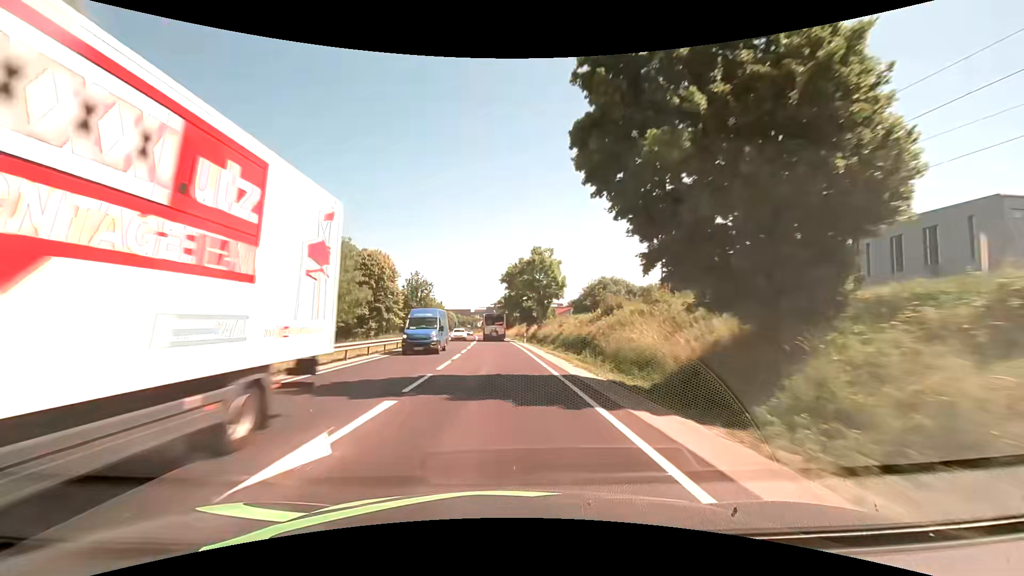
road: primary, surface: asphalt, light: Day
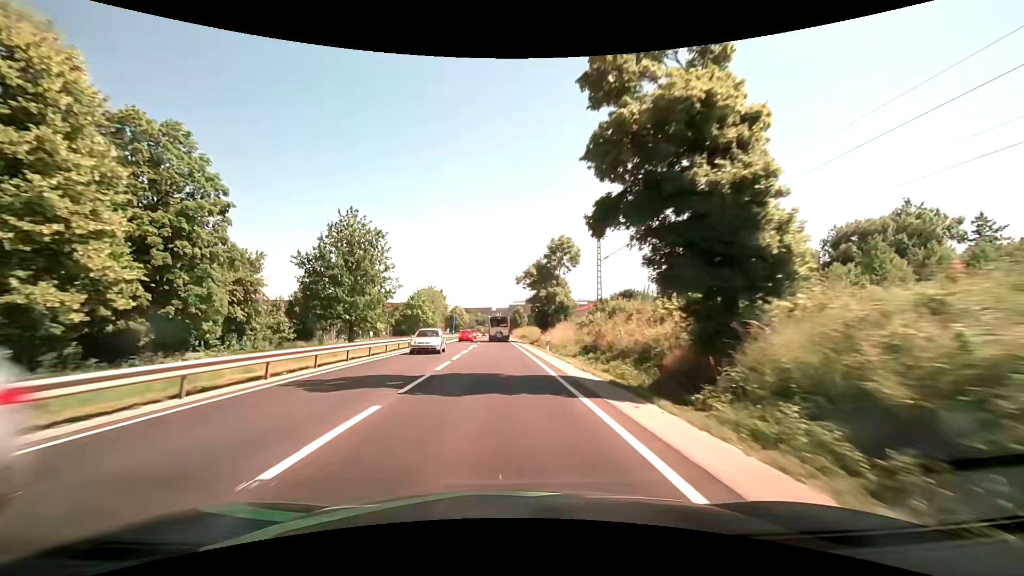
(-1.2, +60.4) m; -3°
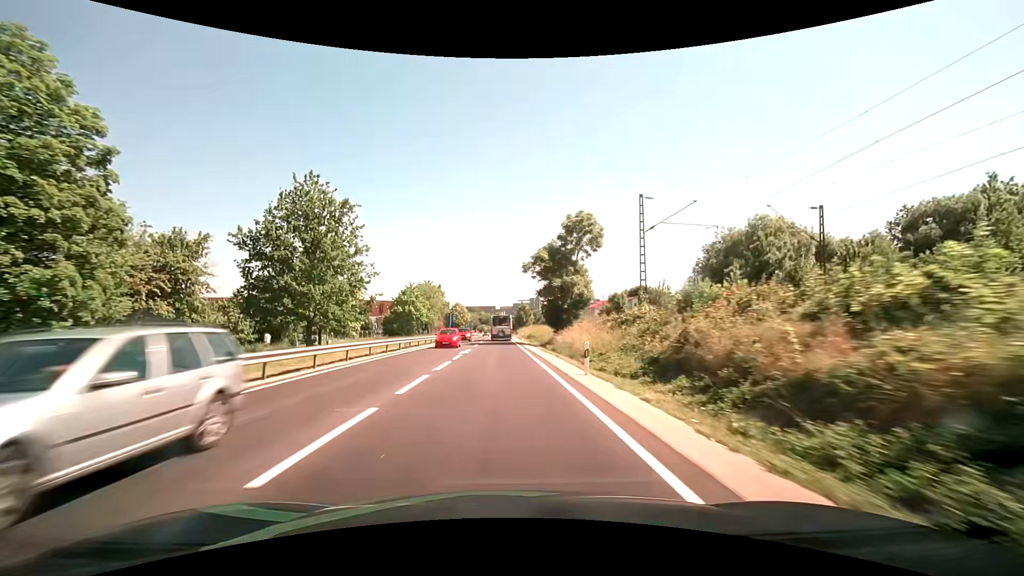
(-0.1, +12.3) m; -1°
(0, +10) (0, +20) (0, +30) (0, +40) (0, +50) (0, +60) (-1, +70) (-1, +80) (-1, +90) (-1, +100) m
